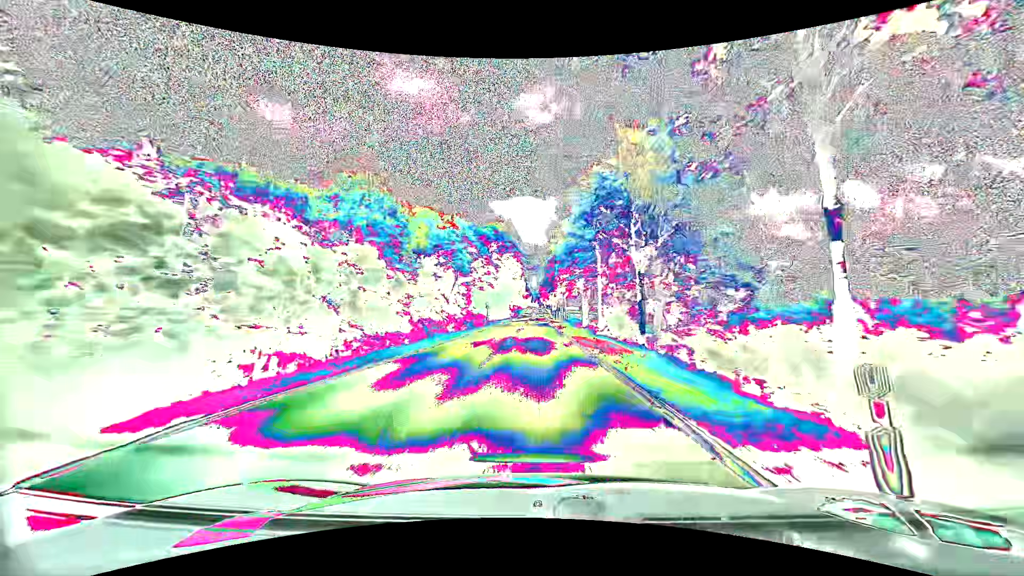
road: tertiary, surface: asphalt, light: Day
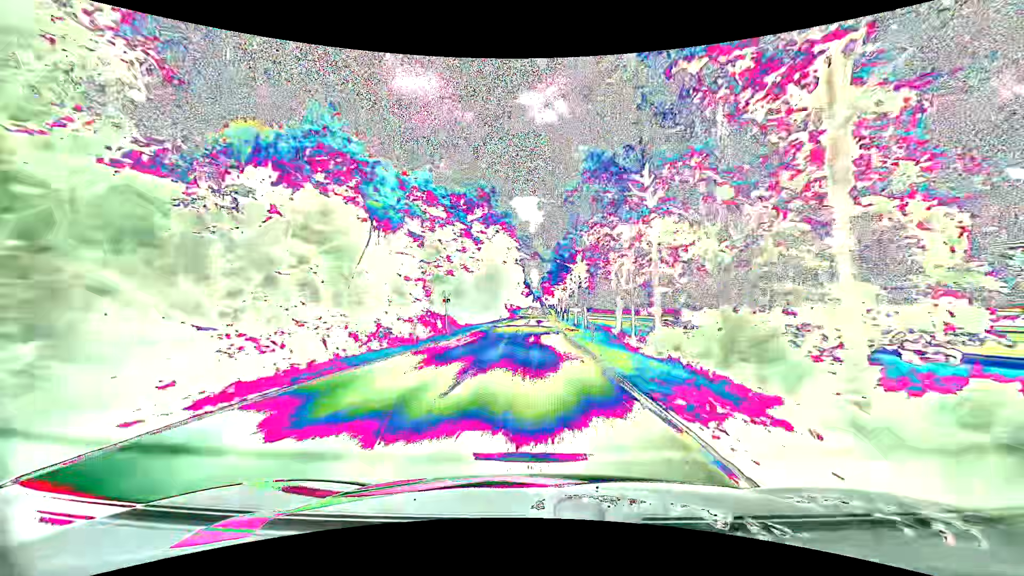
(-0.3, +29.6) m; -1°
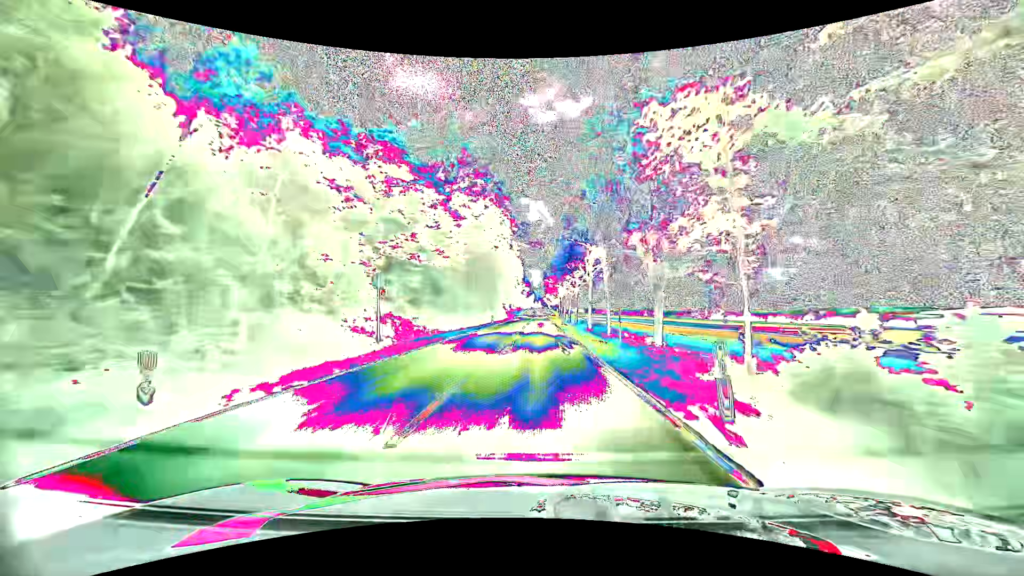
(+0.1, +14.9) m; 0°
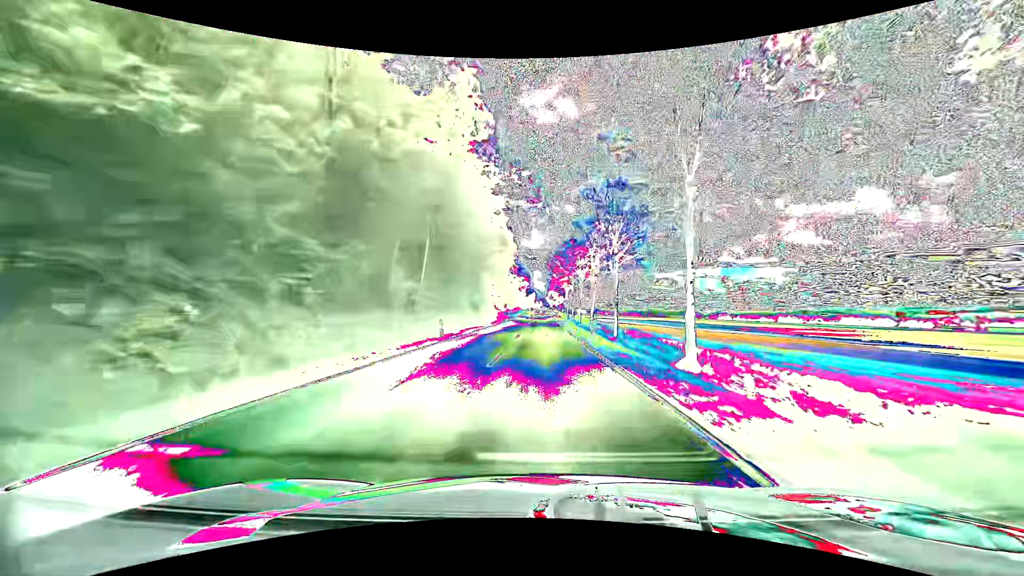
(0.0, +29.9) m; 0°
